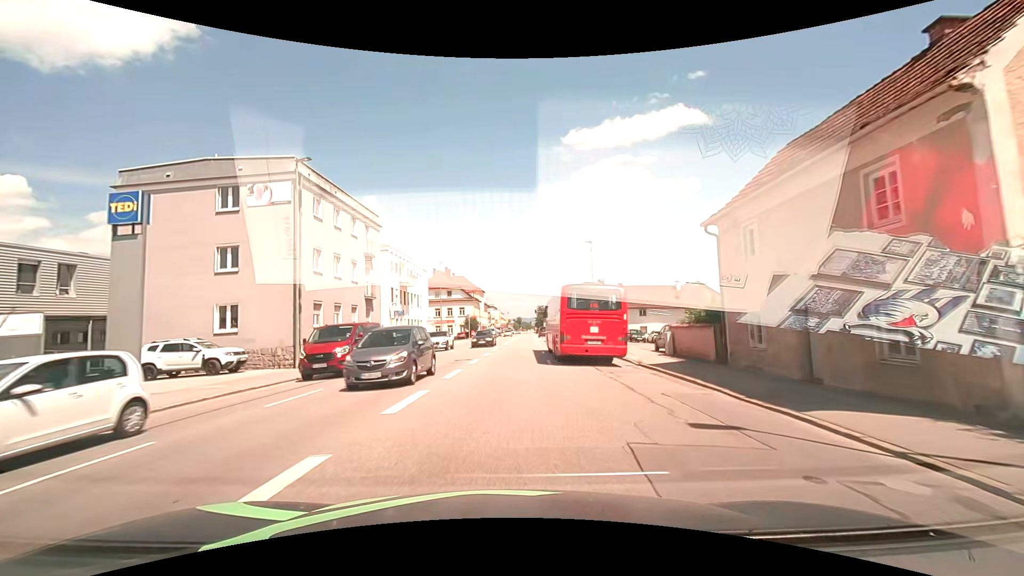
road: tertiary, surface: asphalt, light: Day
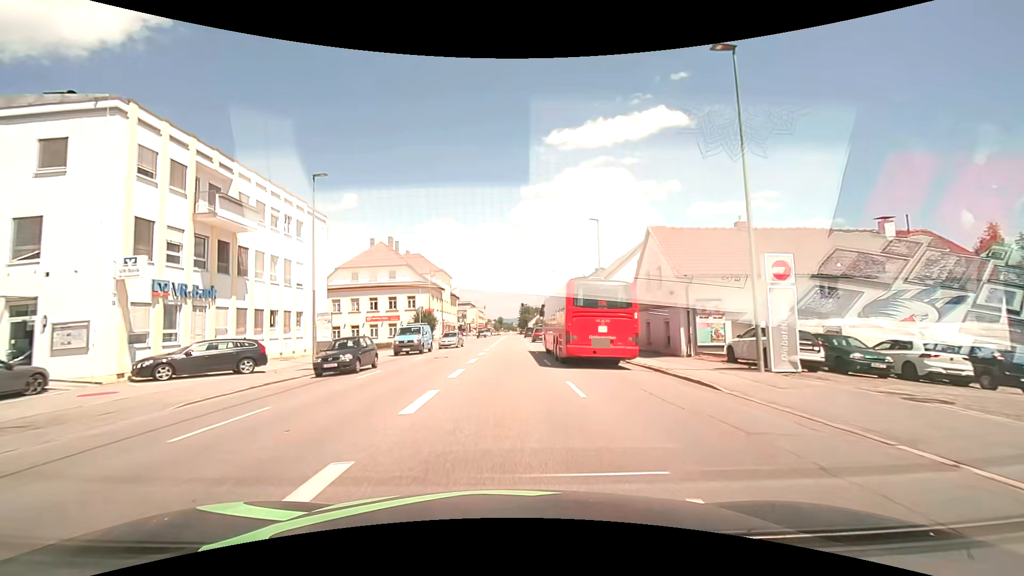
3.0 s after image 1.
(+0.8, +36.3) m; +2°
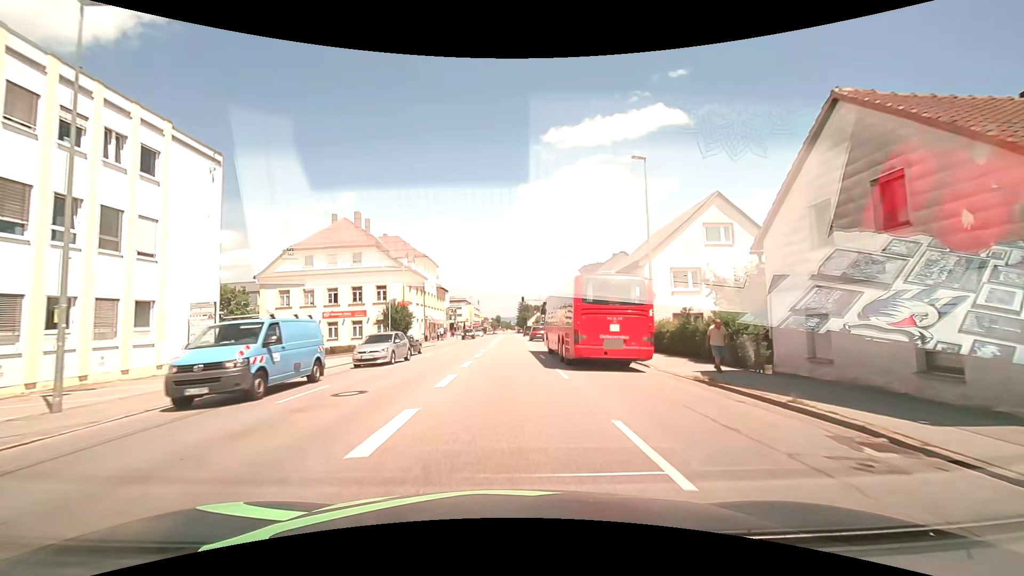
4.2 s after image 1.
(0.0, +14.9) m; 0°
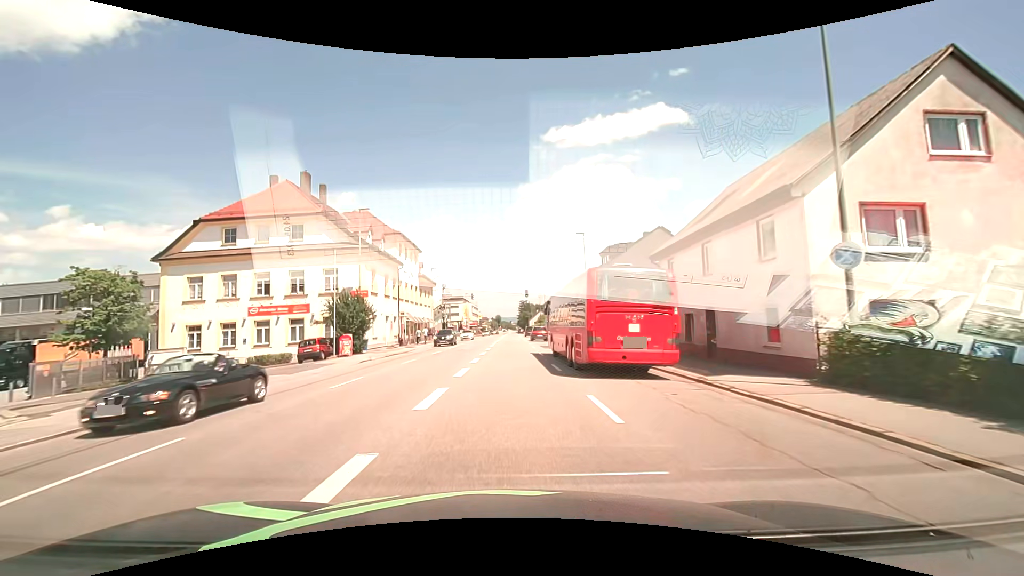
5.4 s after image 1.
(+0.1, +15.0) m; 0°
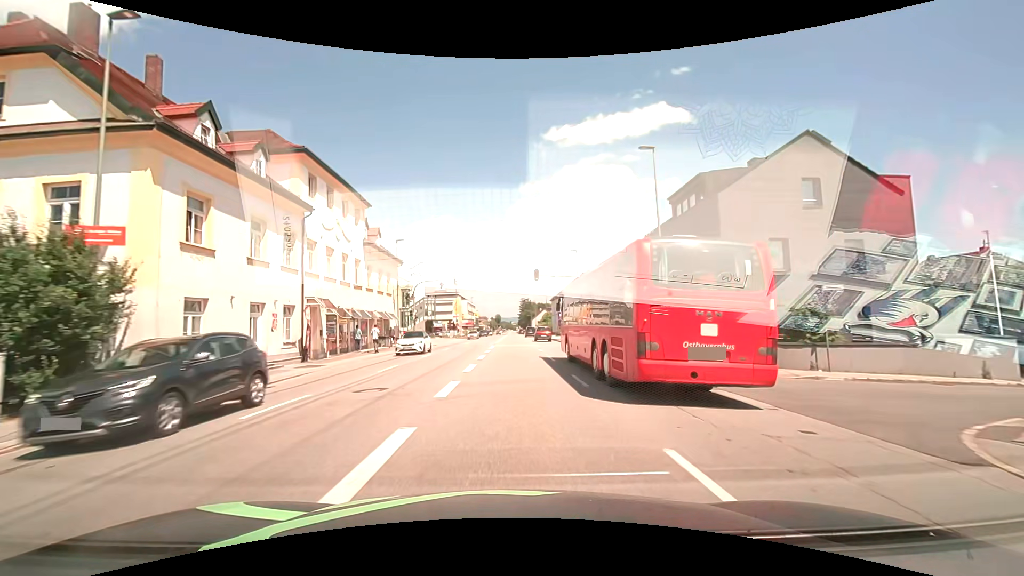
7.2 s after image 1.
(-0.1, +22.7) m; -1°
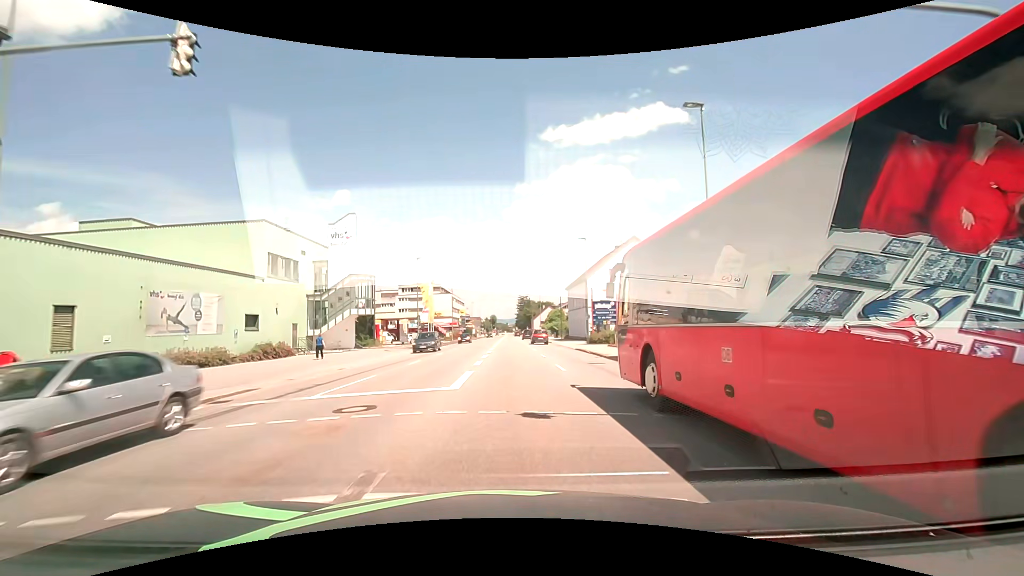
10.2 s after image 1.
(+0.4, +38.0) m; 0°
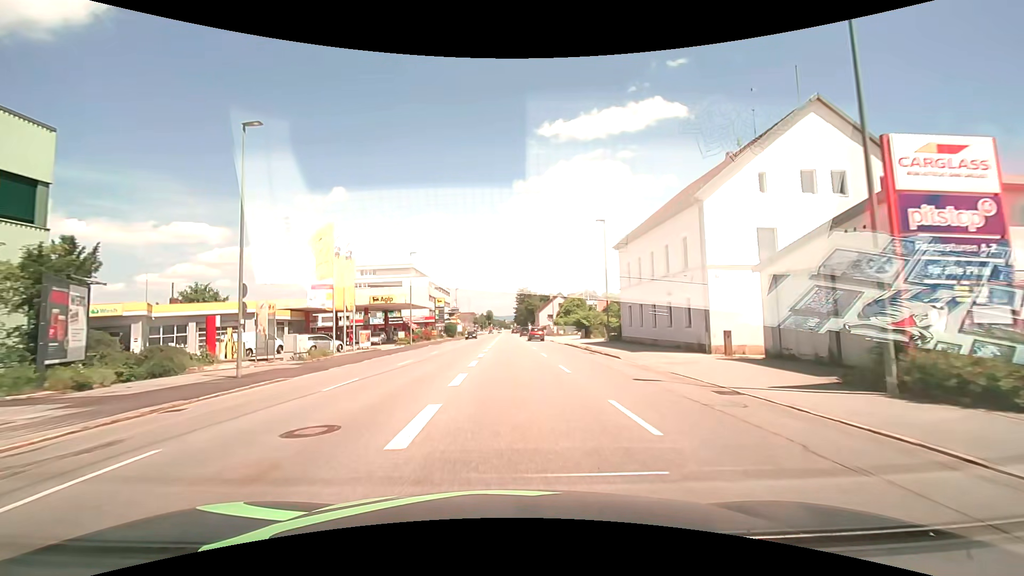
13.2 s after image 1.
(+0.3, +38.1) m; +1°
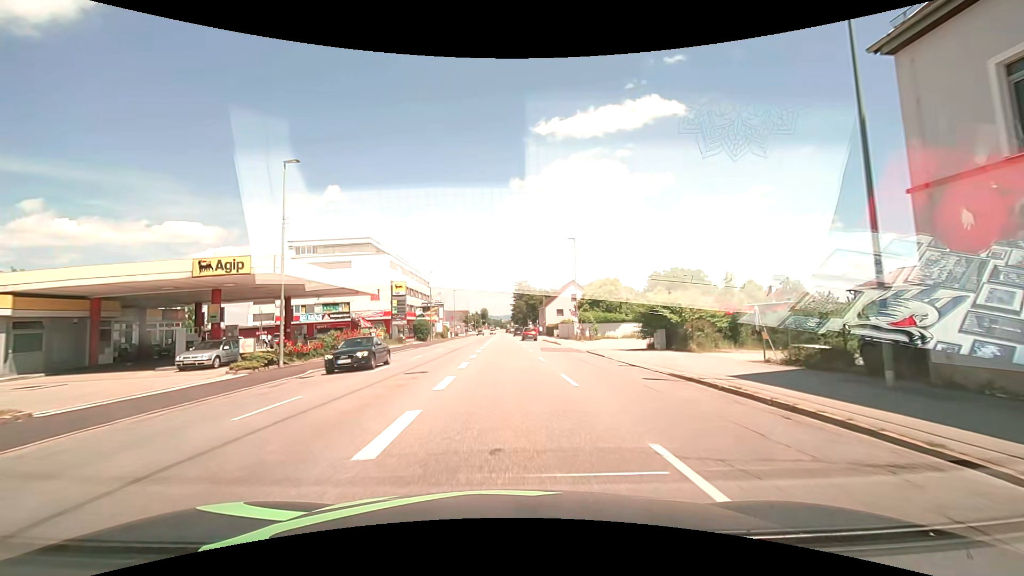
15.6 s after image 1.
(+0.1, +30.6) m; 0°
(0, +10) (0, +20) (0, +30) (0, +40) (0, +50) (0, +60) (0, +70) (-1, +80) (-1, +90) (-1, +100) m
